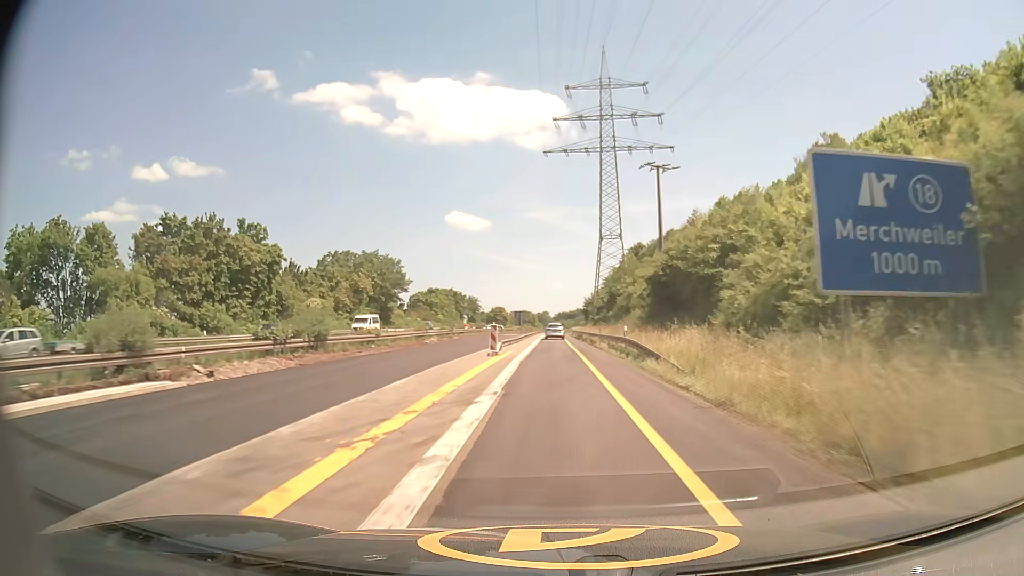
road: motorway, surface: asphalt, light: Day
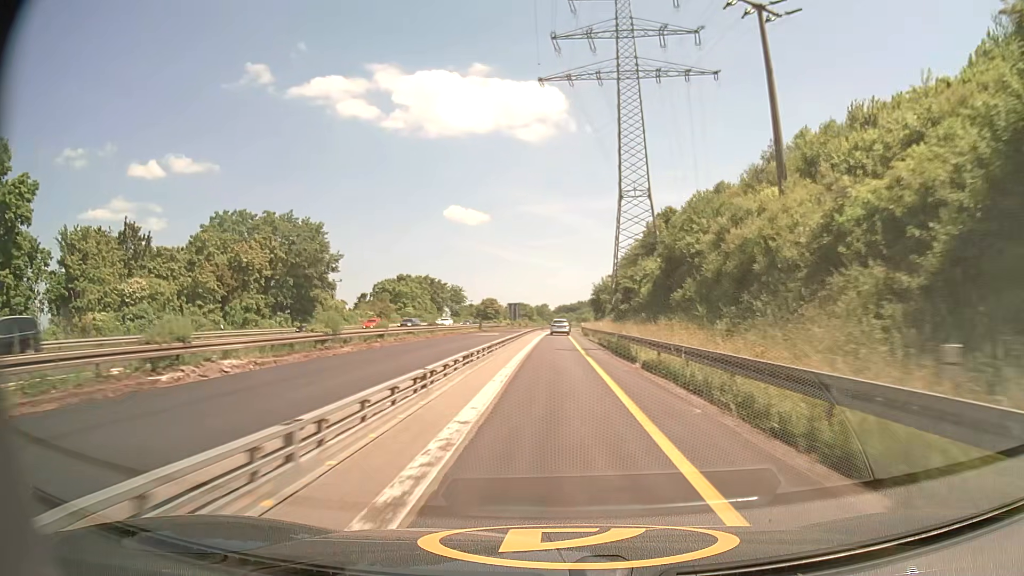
(-0.1, +37.3) m; 0°
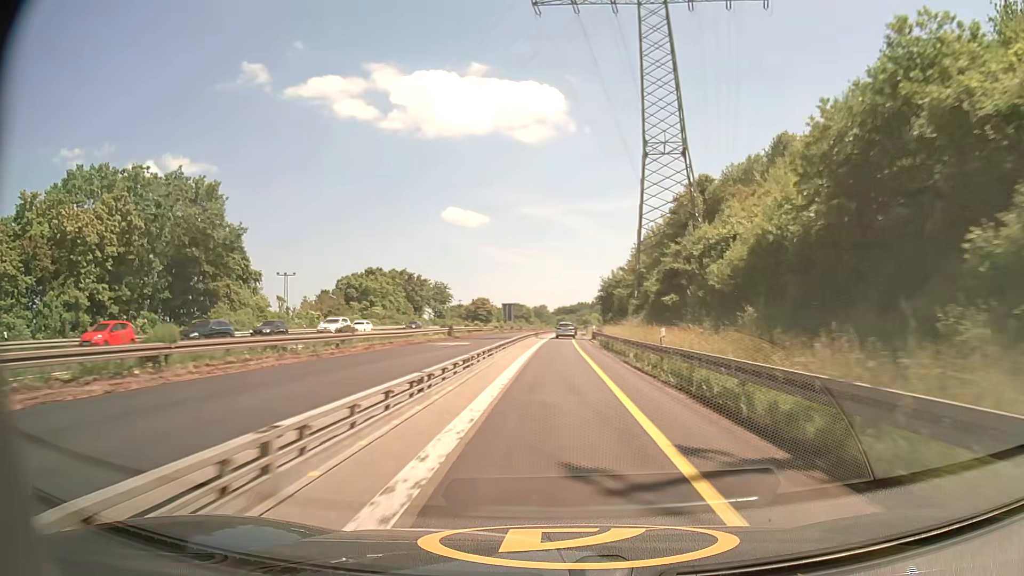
(0.0, +24.6) m; 0°
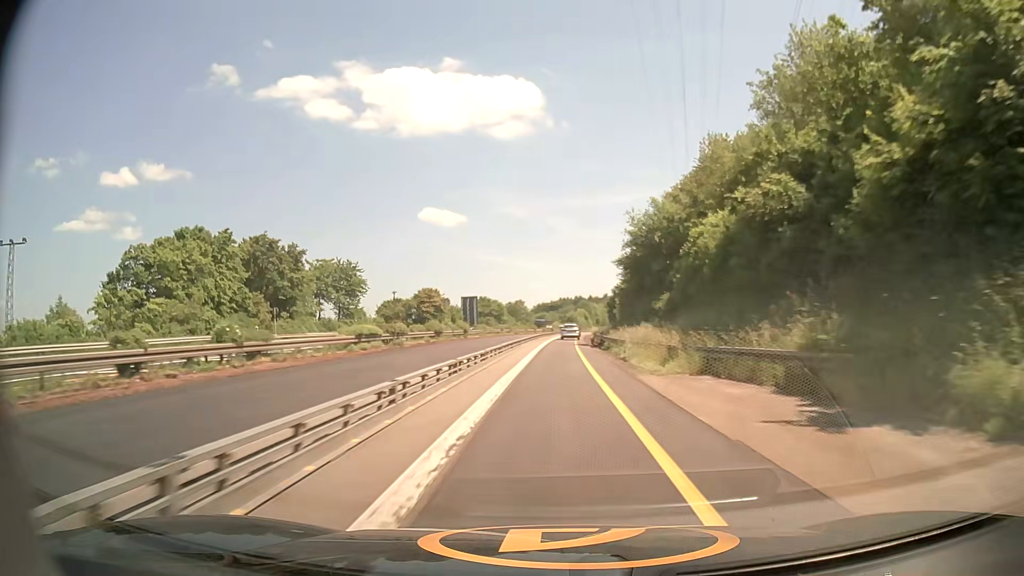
(+0.9, +61.3) m; +2°
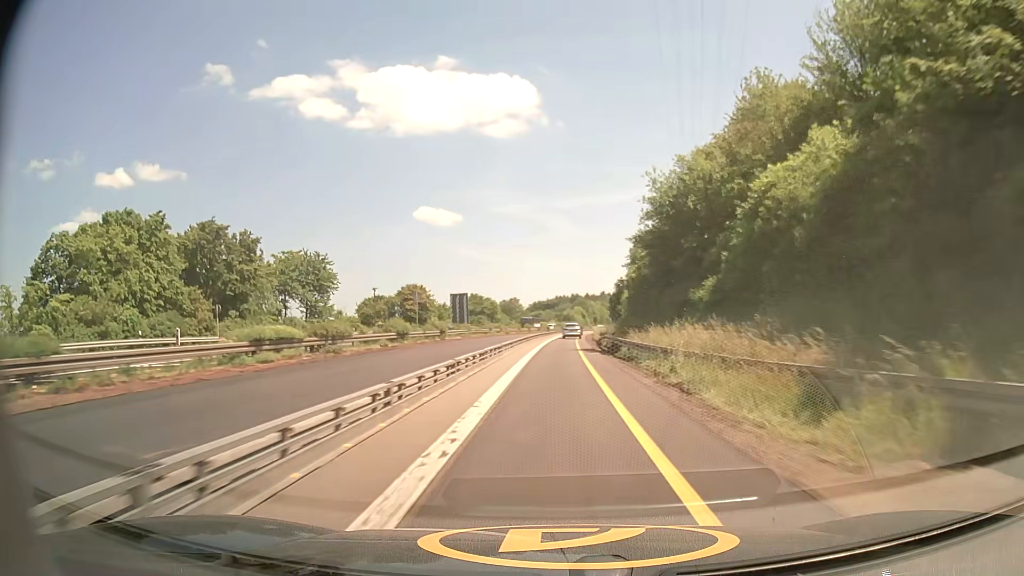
(0.0, +12.2) m; 0°
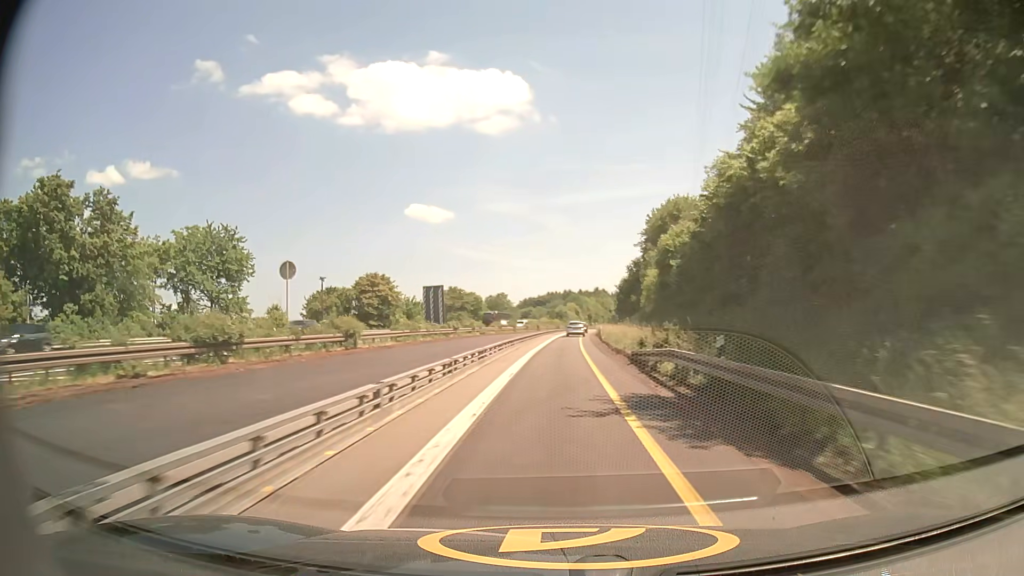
(+0.1, +24.6) m; +1°
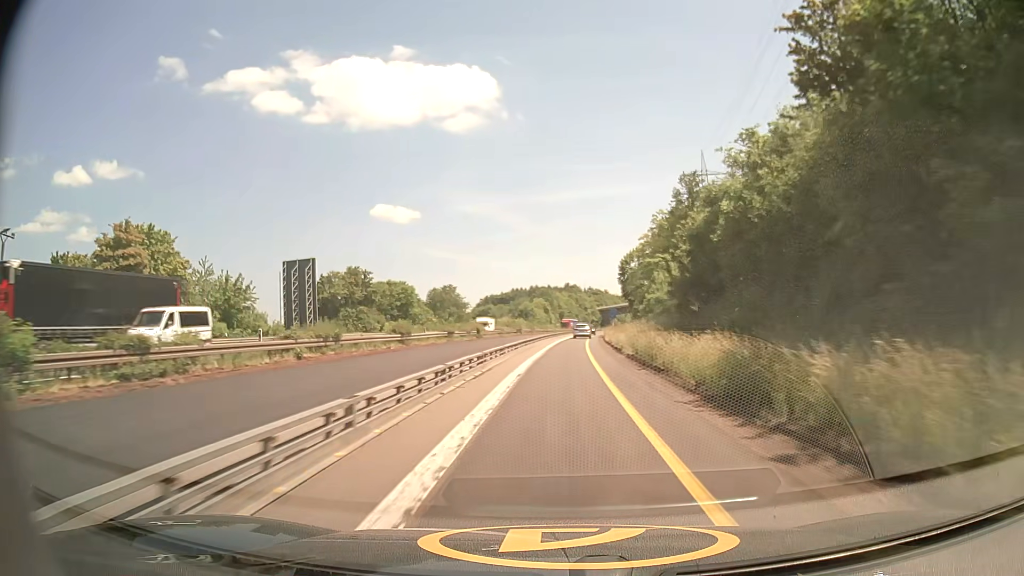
(+1.3, +61.5) m; +3°
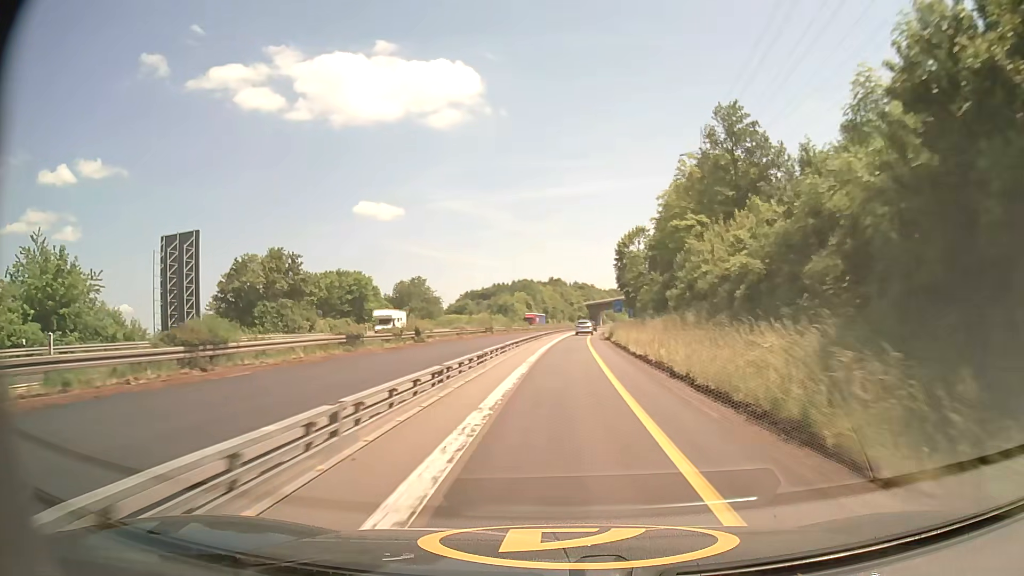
(+0.3, +24.7) m; +1°
(0, +10) (0, +20) (0, +30) (+1, +40) (+1, +50) (+2, +60) (+3, +70) (+3, +80) (+4, +90) (+5, +100) m
